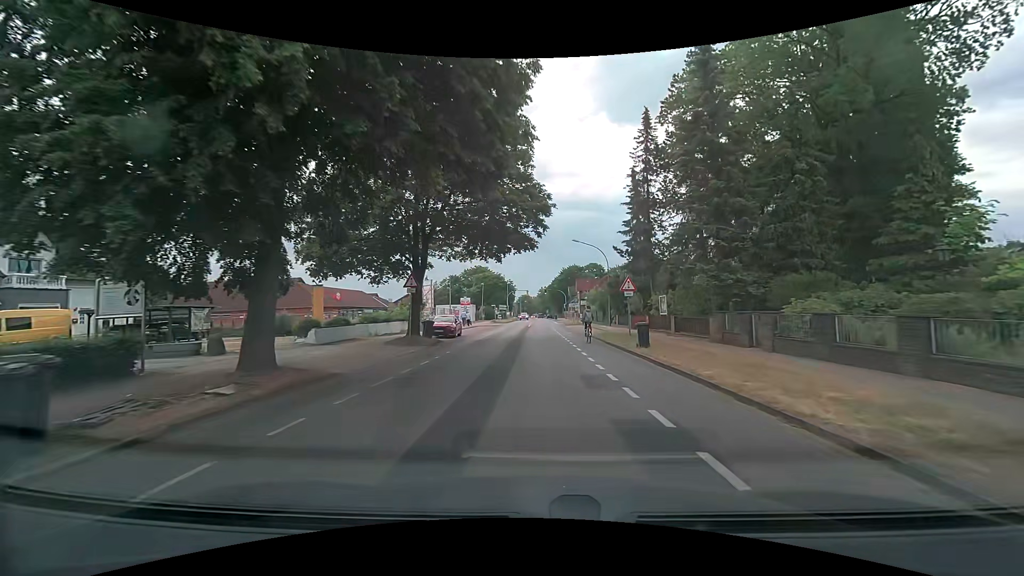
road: secondary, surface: asphalt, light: Day
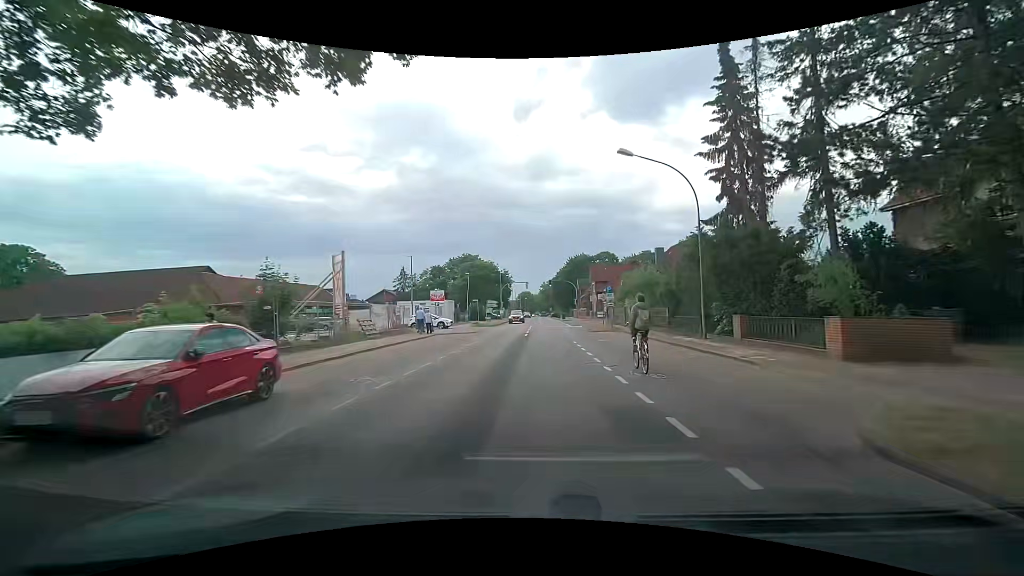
(+0.1, +24.8) m; 0°
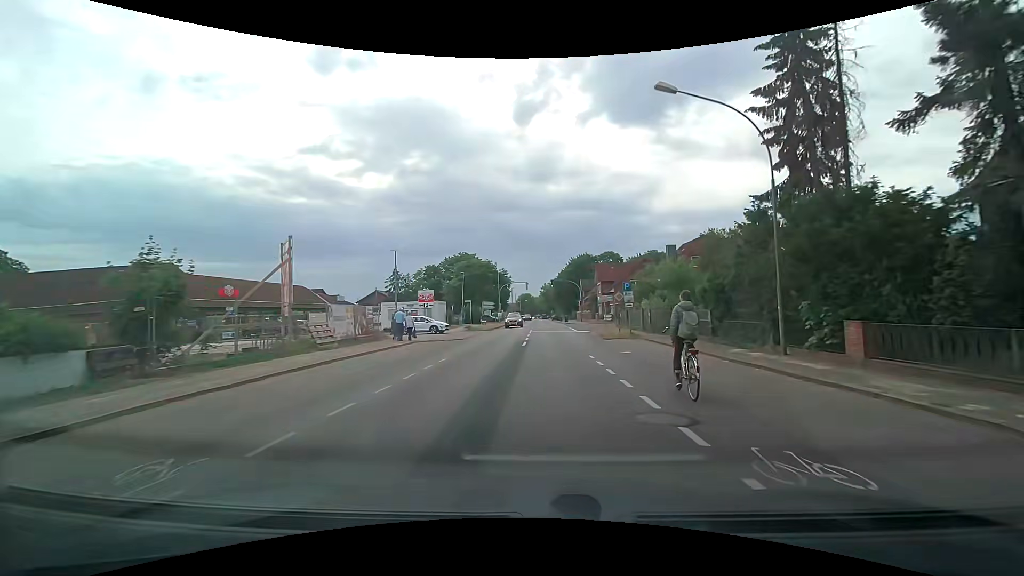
(0.0, +6.3) m; -1°
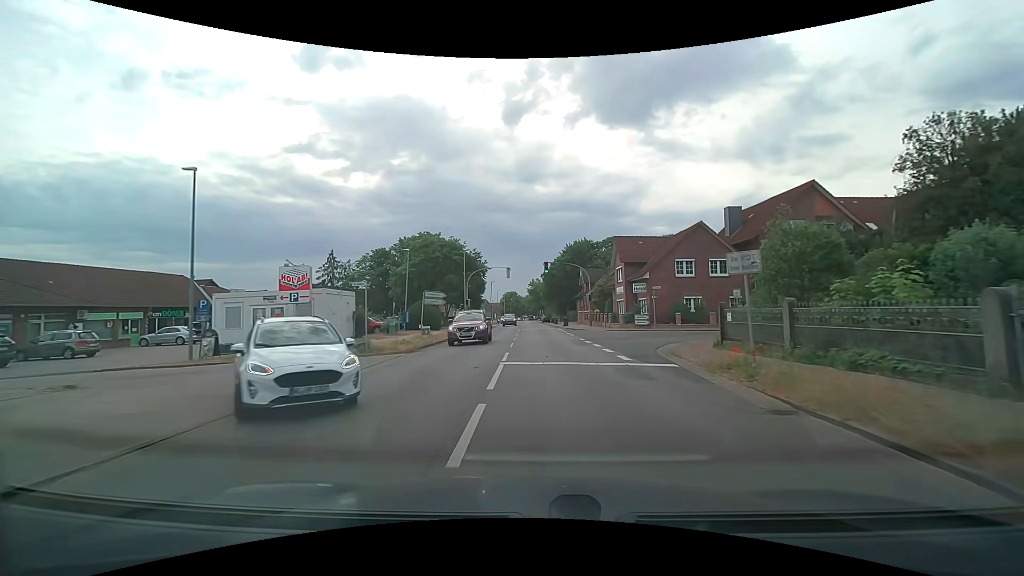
(+0.6, +26.4) m; +3°
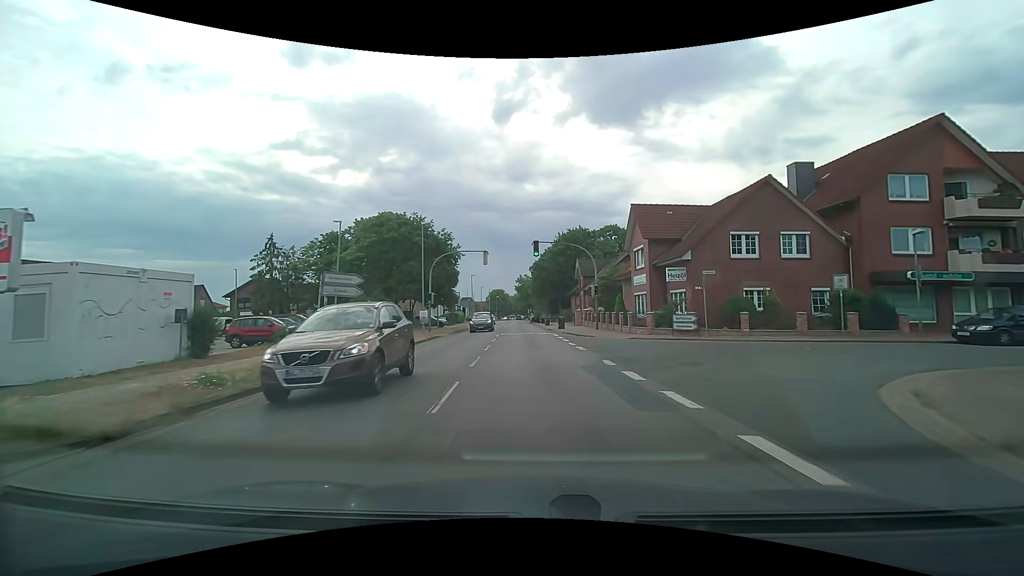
(+0.2, +13.8) m; +1°
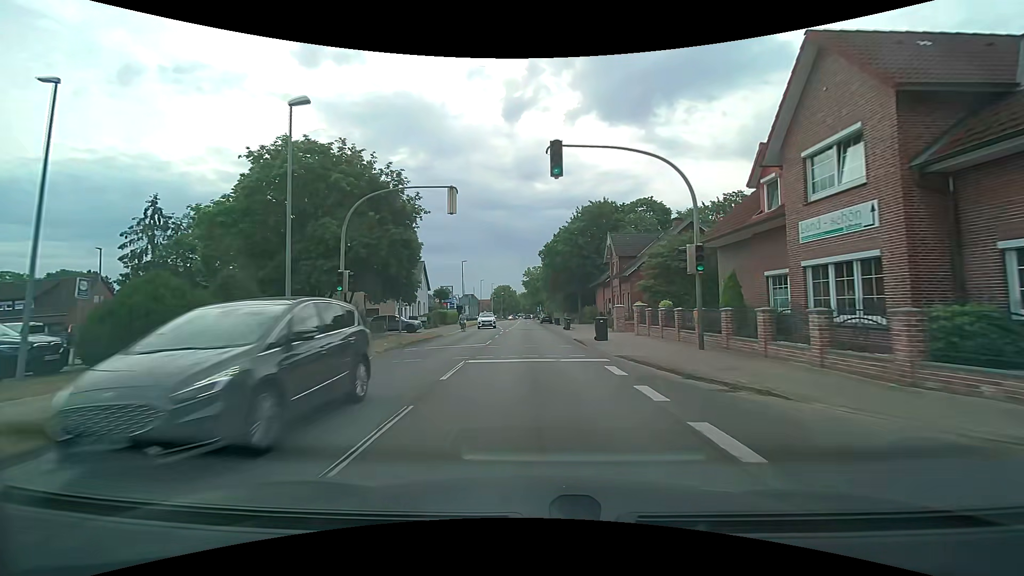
(-0.3, +20.6) m; -1°
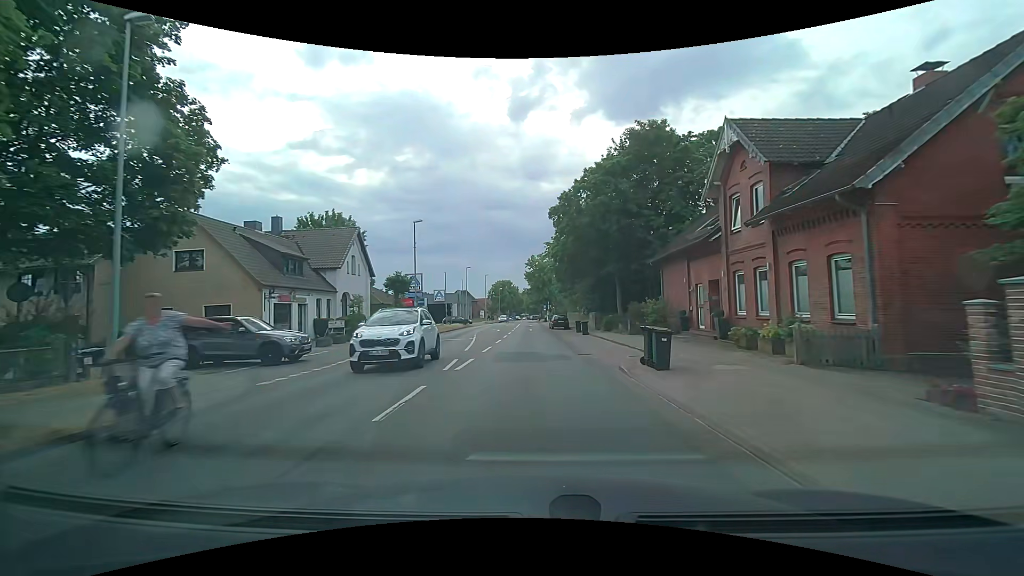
(-0.1, +27.3) m; -1°
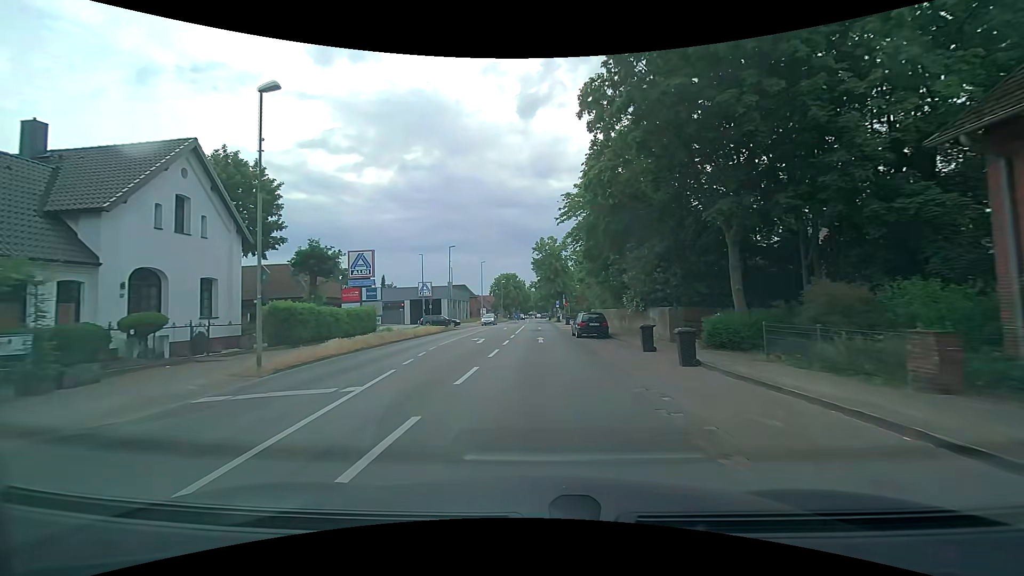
(-0.1, +21.0) m; 0°
(0, +10) (0, +20) (0, +30) (0, +40) (0, +50) (0, +60) (0, +70) (0, +80) (0, +90) (0, +100) m
